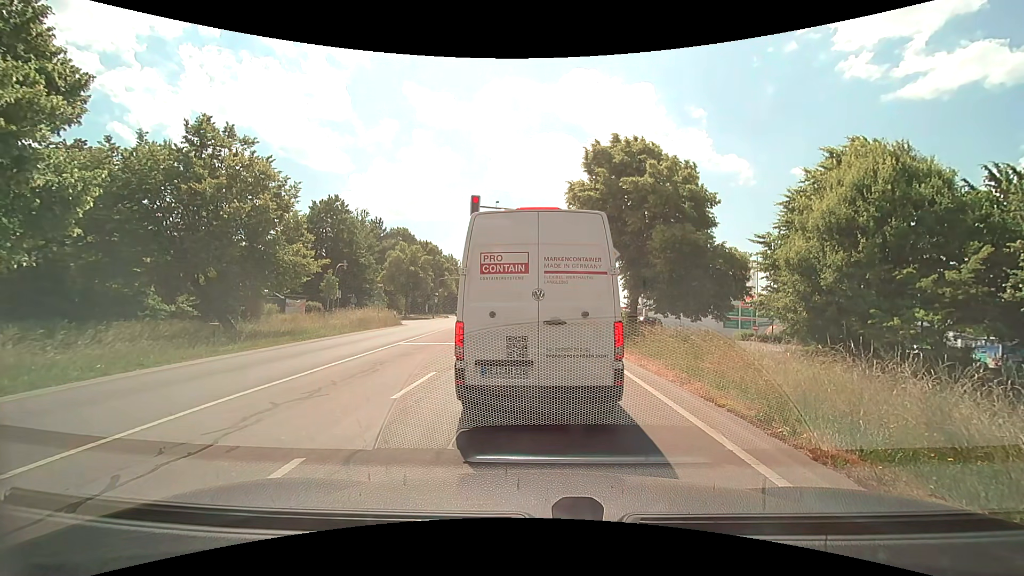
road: secondary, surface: asphalt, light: Day
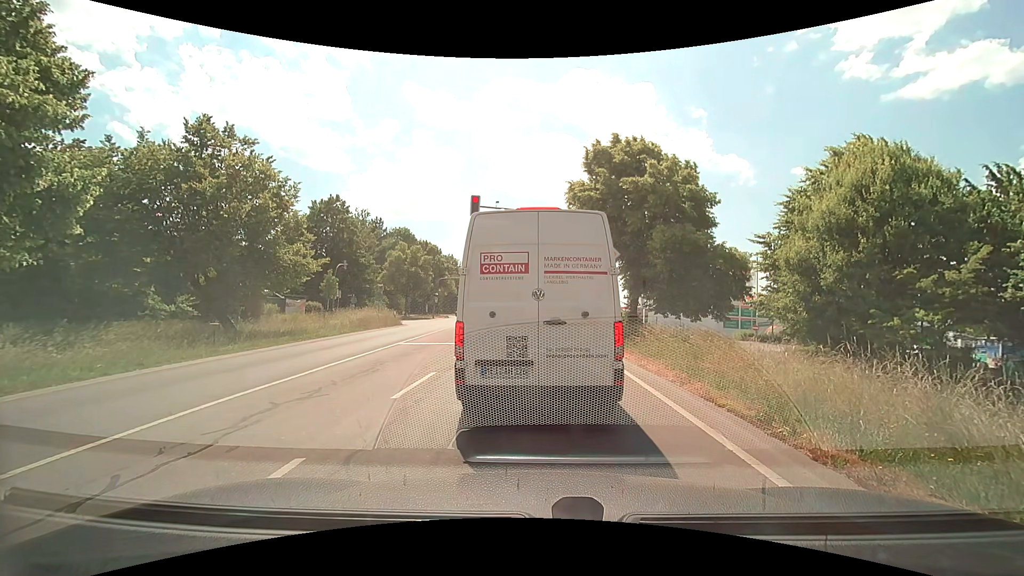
(0.0, 0.0) m; 0°
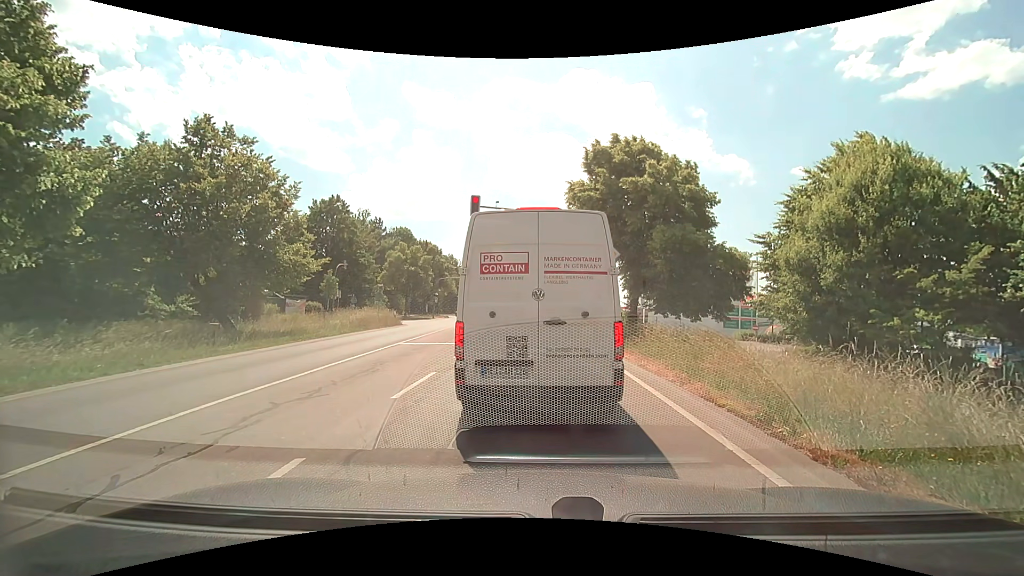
(0.0, 0.0) m; 0°
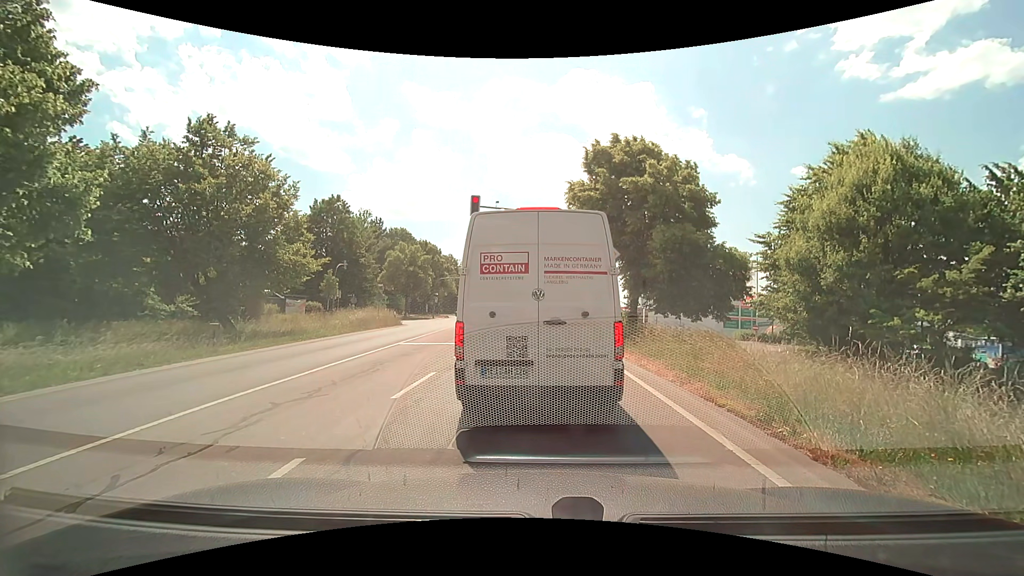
(0.0, 0.0) m; 0°
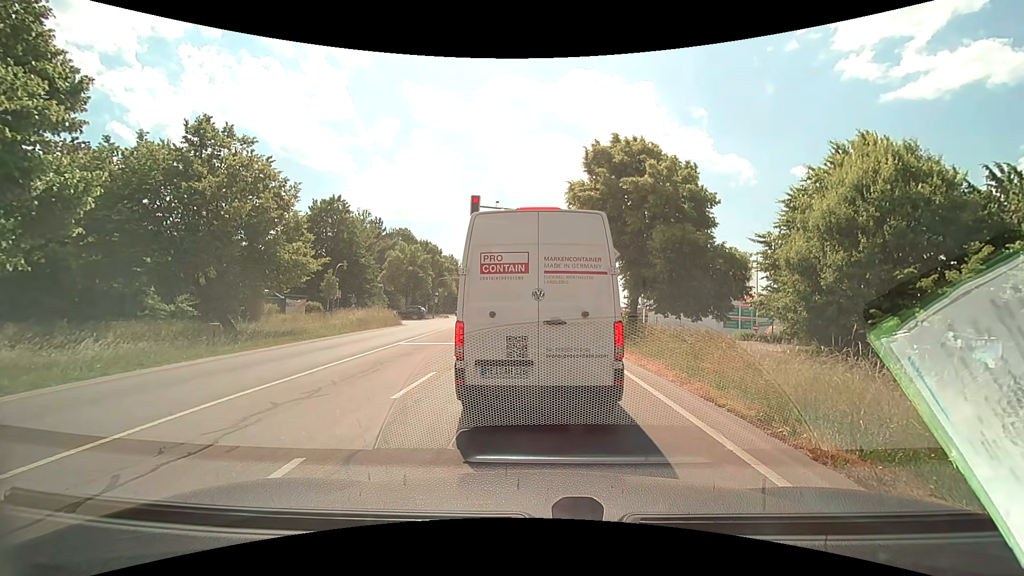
(0.0, 0.0) m; 0°
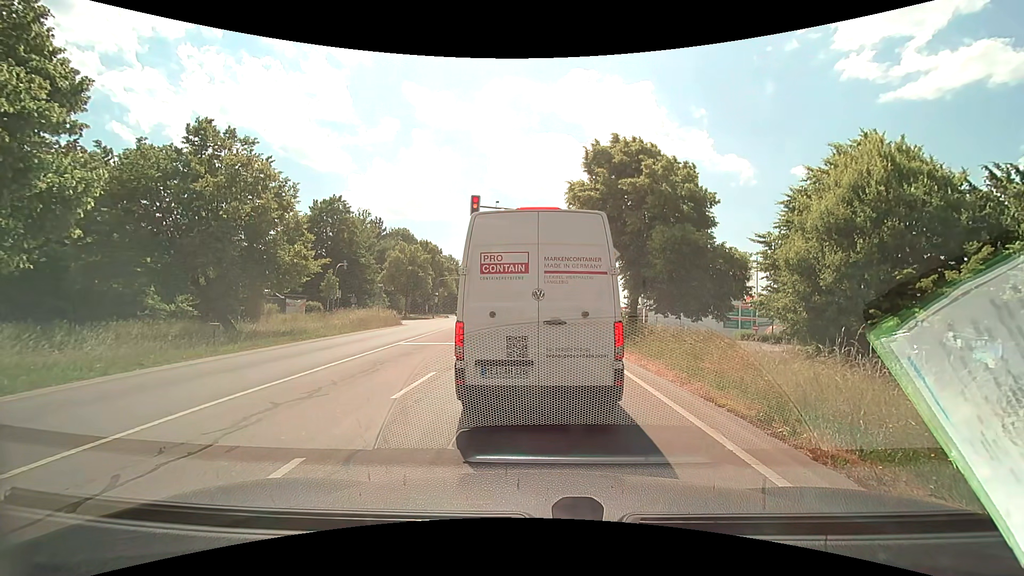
(0.0, 0.0) m; 0°
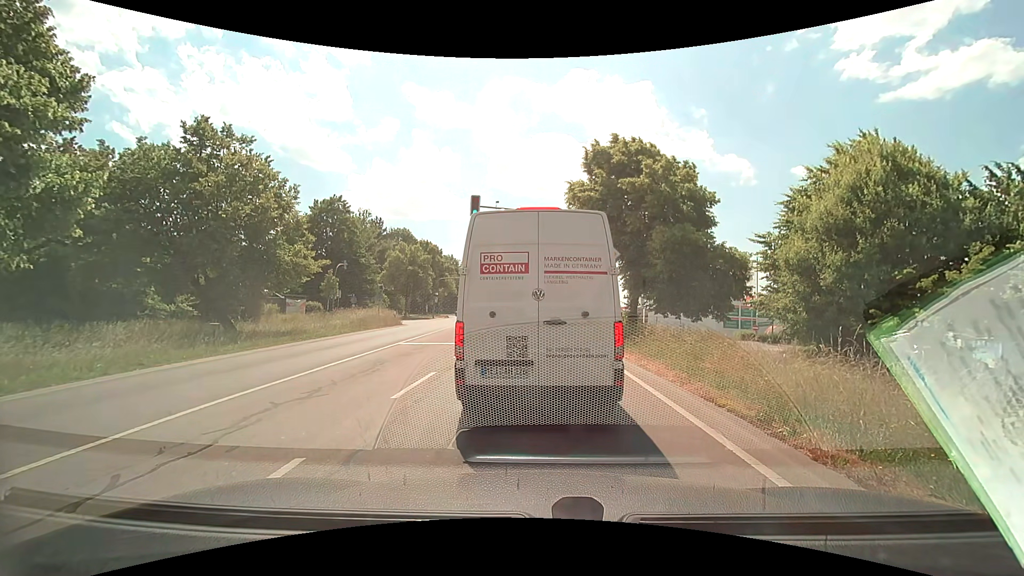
(0.0, 0.0) m; 0°
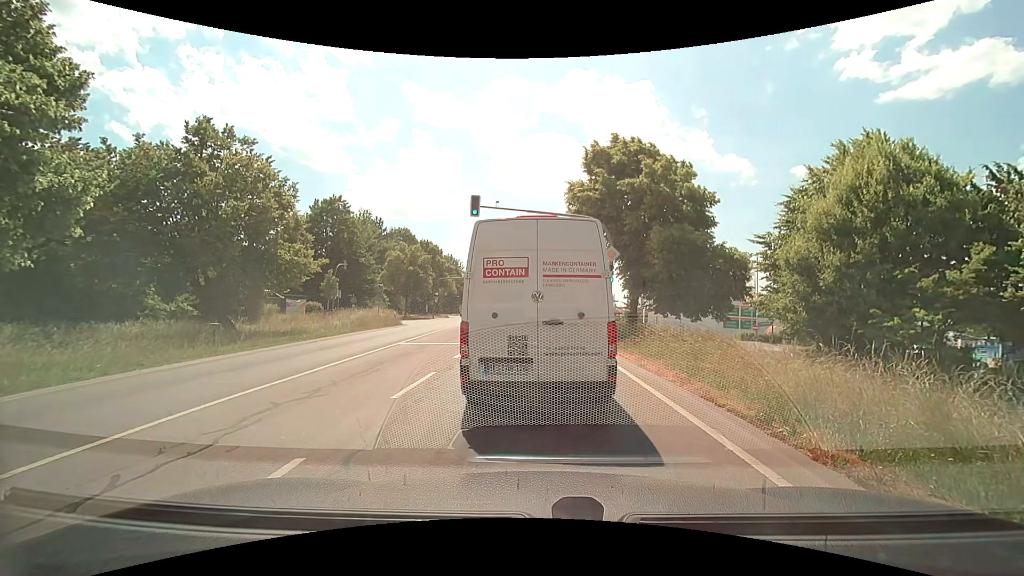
(0.0, 0.0) m; 0°
(0, +10) (0, +20) (0, +30) (0, +40) (-1, +50) (-1, +60) (-2, +70) (-3, +80) (-3, +90) (-4, +100) m
